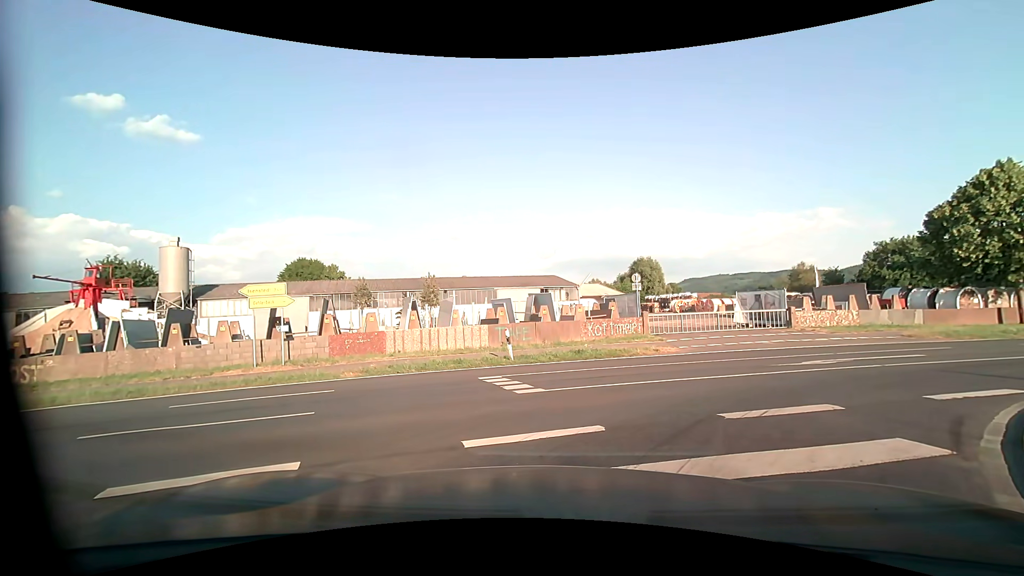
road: tertiary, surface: asphalt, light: Day
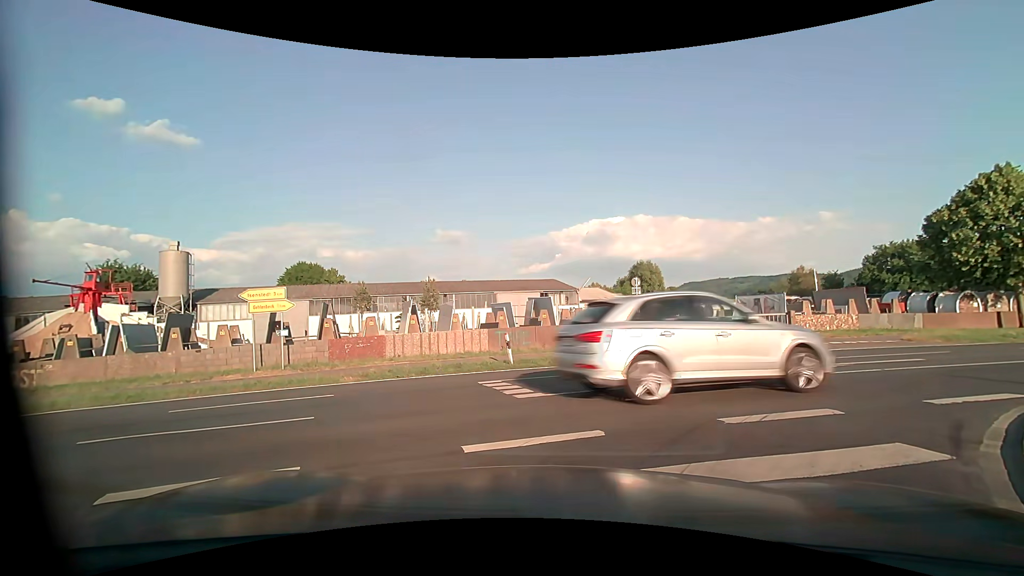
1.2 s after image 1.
(0.0, +0.1) m; 0°
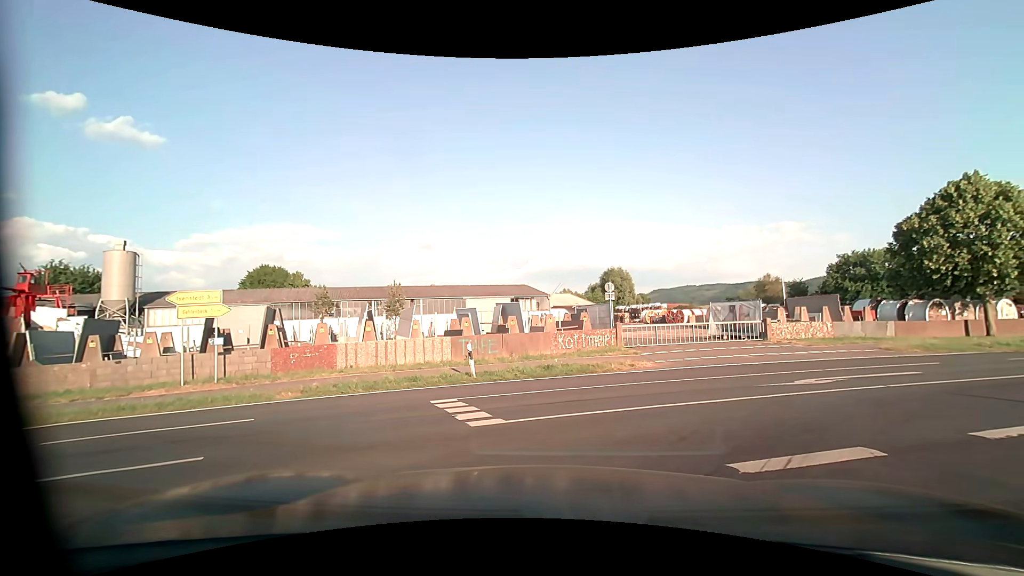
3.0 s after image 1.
(0.0, +1.7) m; +5°
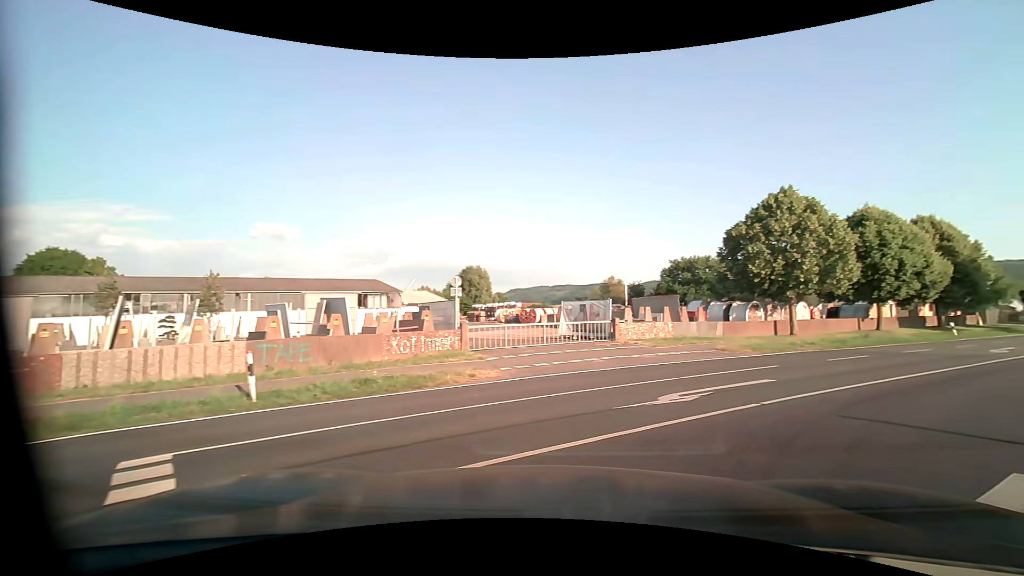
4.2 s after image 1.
(+0.3, +3.4) m; +15°
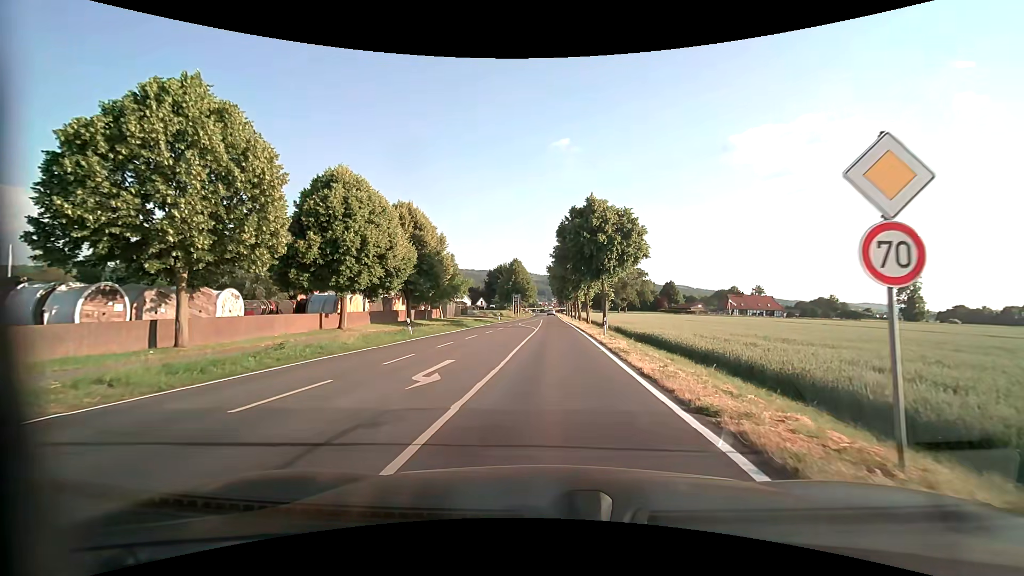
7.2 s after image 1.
(+9.8, +13.4) m; +50°
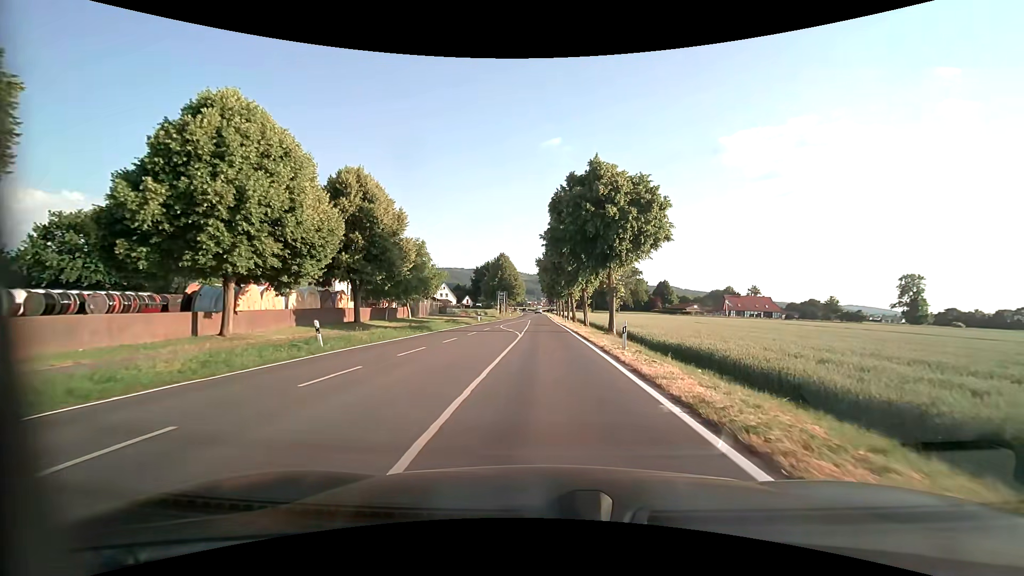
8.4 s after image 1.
(+0.1, +10.3) m; +1°
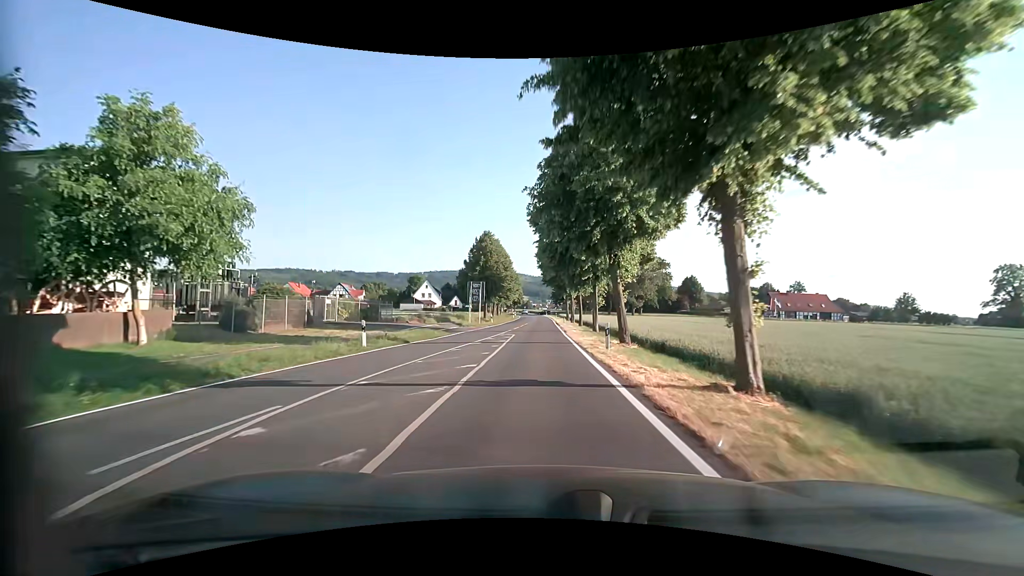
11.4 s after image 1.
(+0.4, +35.4) m; 0°
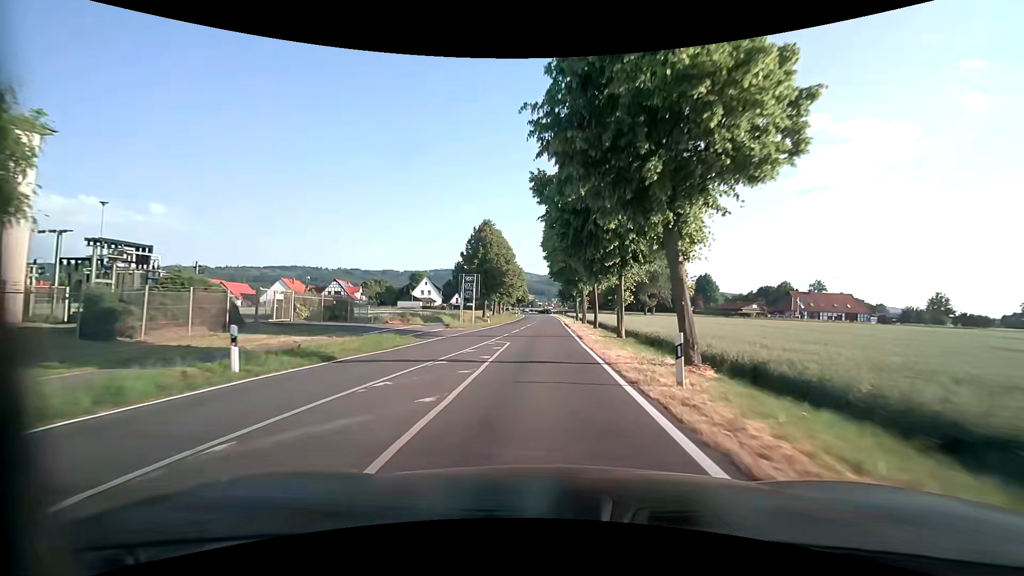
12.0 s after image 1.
(-0.2, +8.8) m; -2°
(0, +10) (0, +20) (0, +30) (+1, +40) (+1, +50) (+1, +60) (+1, +70) (+1, +80) (+1, +90) (+1, +100) m
